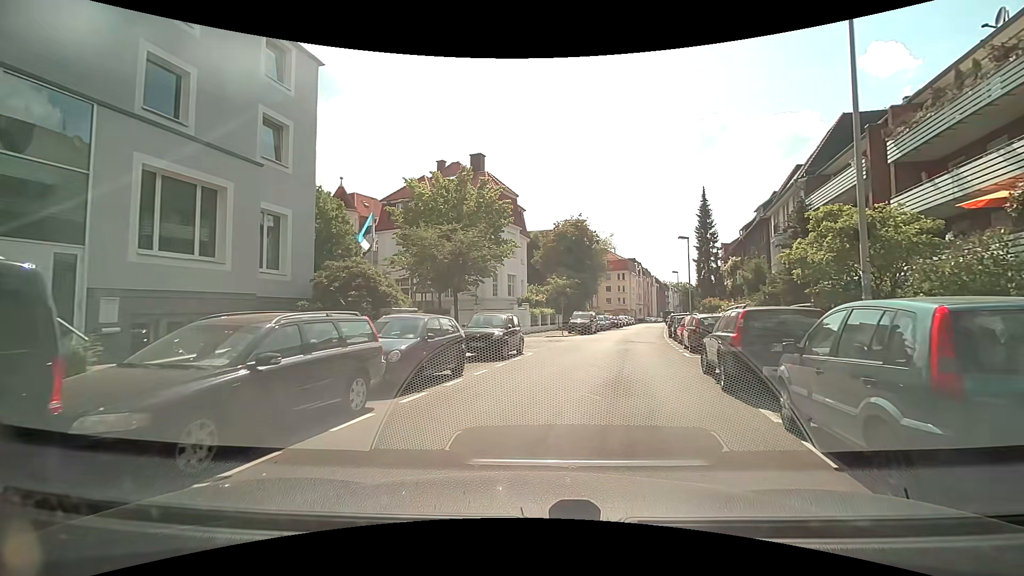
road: residential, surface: asphalt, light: Day
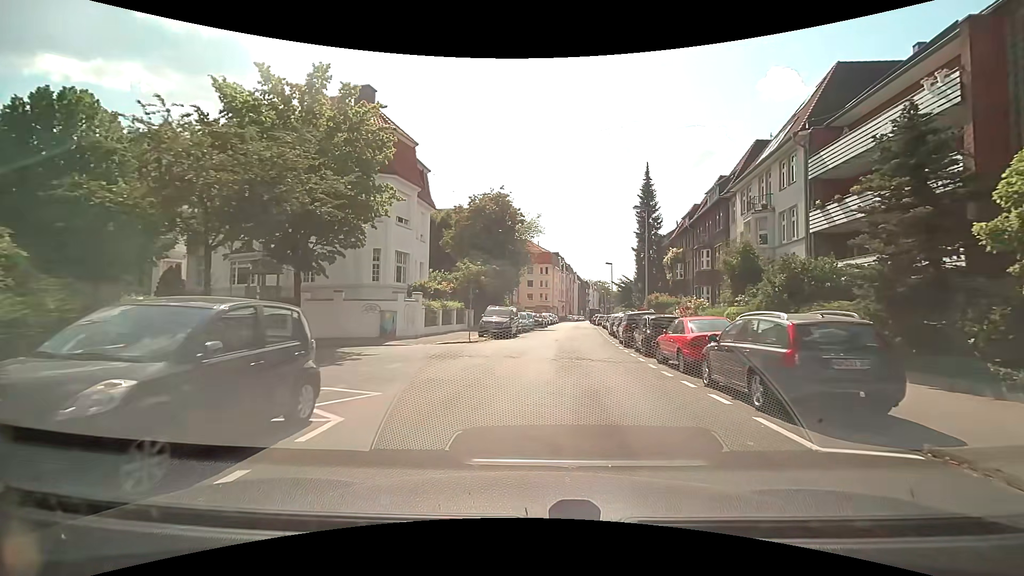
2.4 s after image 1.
(+1.1, +12.7) m; +9°
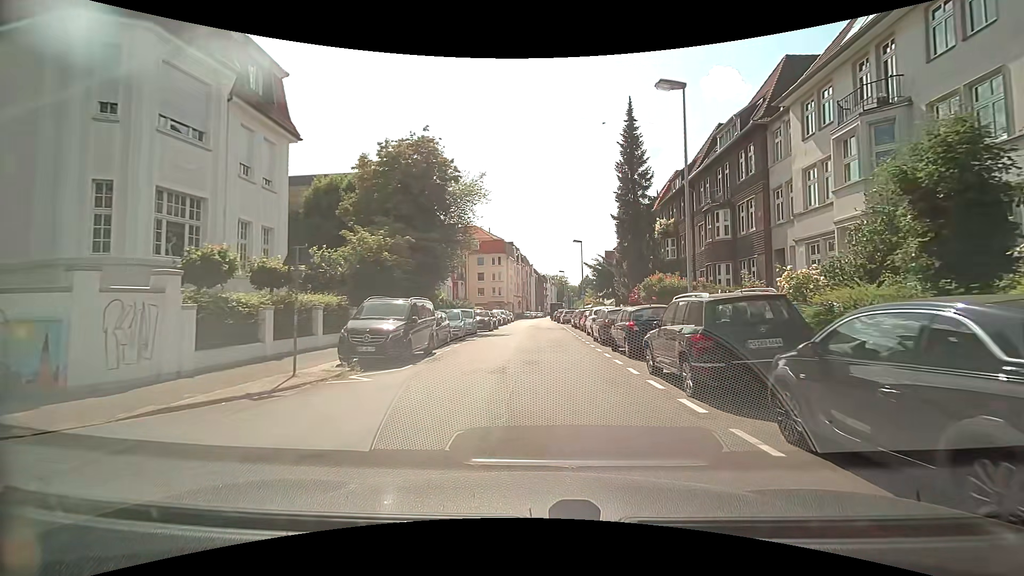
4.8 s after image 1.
(+0.8, +15.6) m; +4°
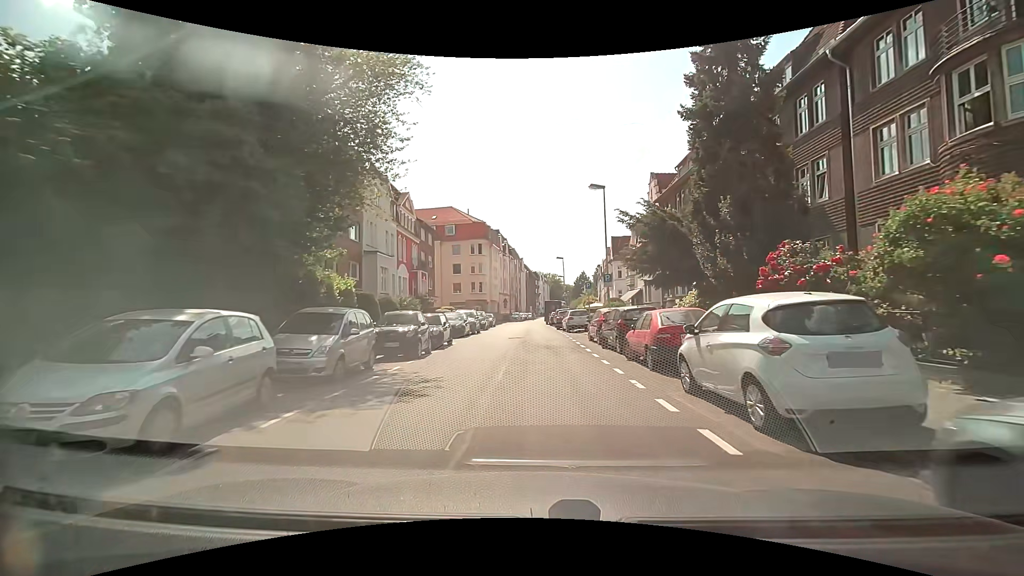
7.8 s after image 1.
(+0.5, +20.3) m; +2°
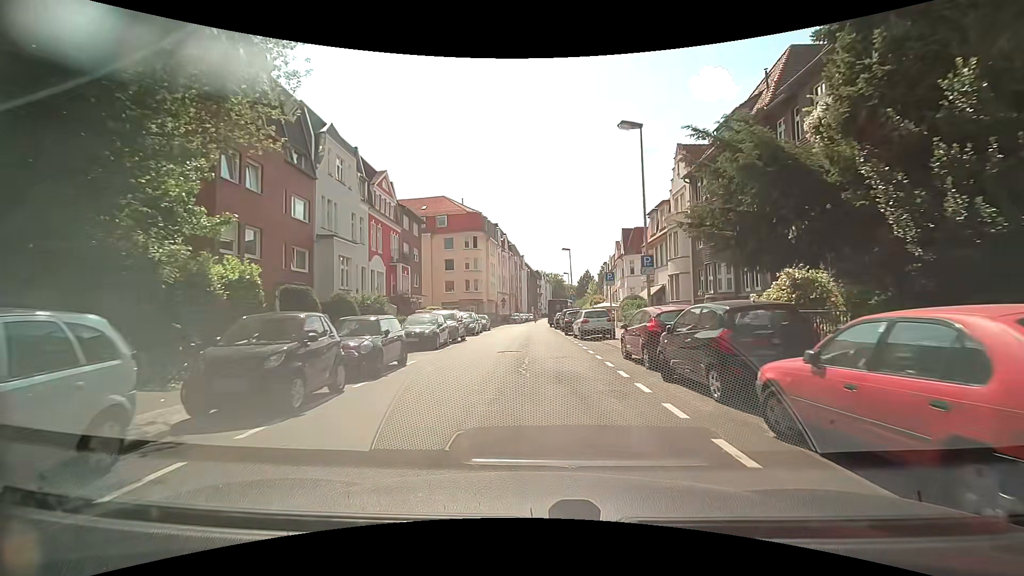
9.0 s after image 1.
(0.0, +8.5) m; -1°
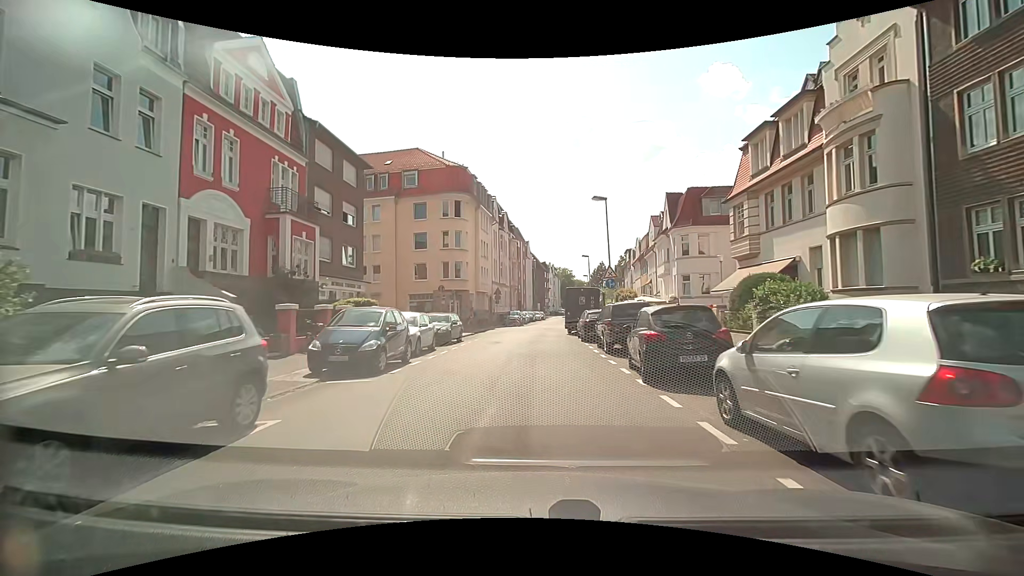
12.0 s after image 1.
(+0.5, +21.3) m; +1°
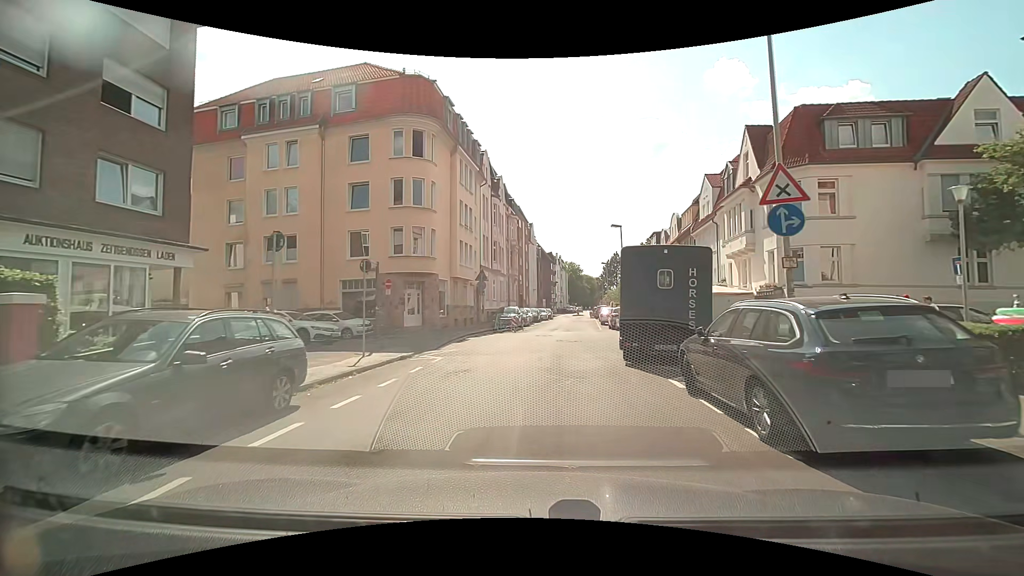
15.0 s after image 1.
(-0.2, +18.4) m; -1°
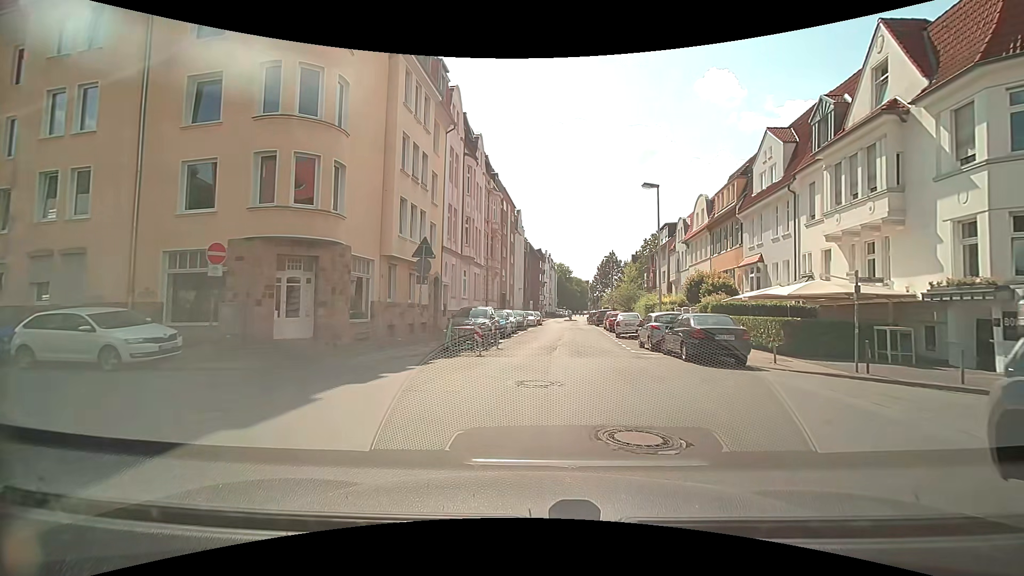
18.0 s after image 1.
(+0.1, +14.0) m; +2°
(+1, +10) (+2, +20) (+3, +30) (+3, +40) (+4, +50) (+5, +60) (+6, +70) (+8, +79) (+9, +89) (+9, +99) m
